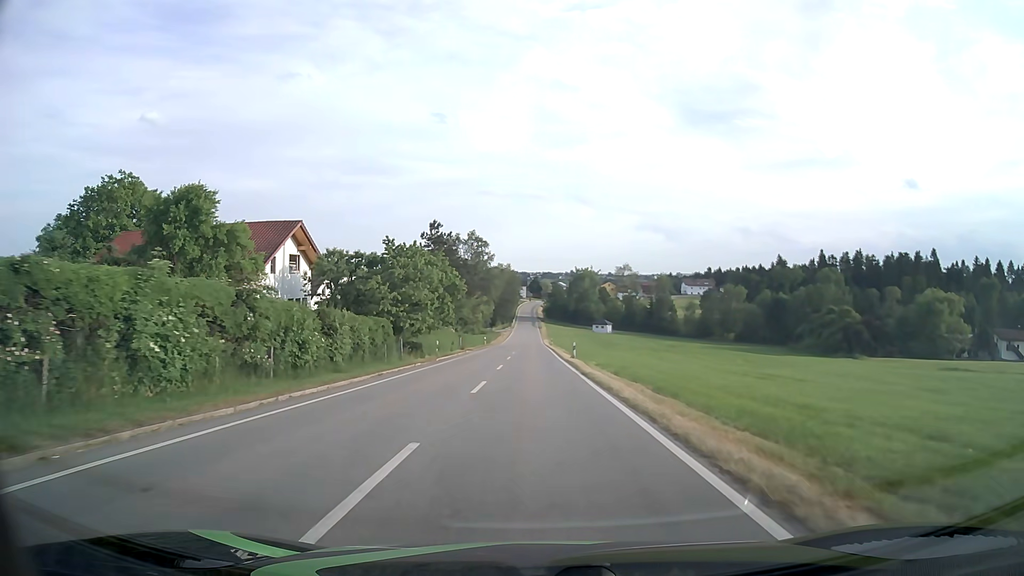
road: tertiary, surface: asphalt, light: Day
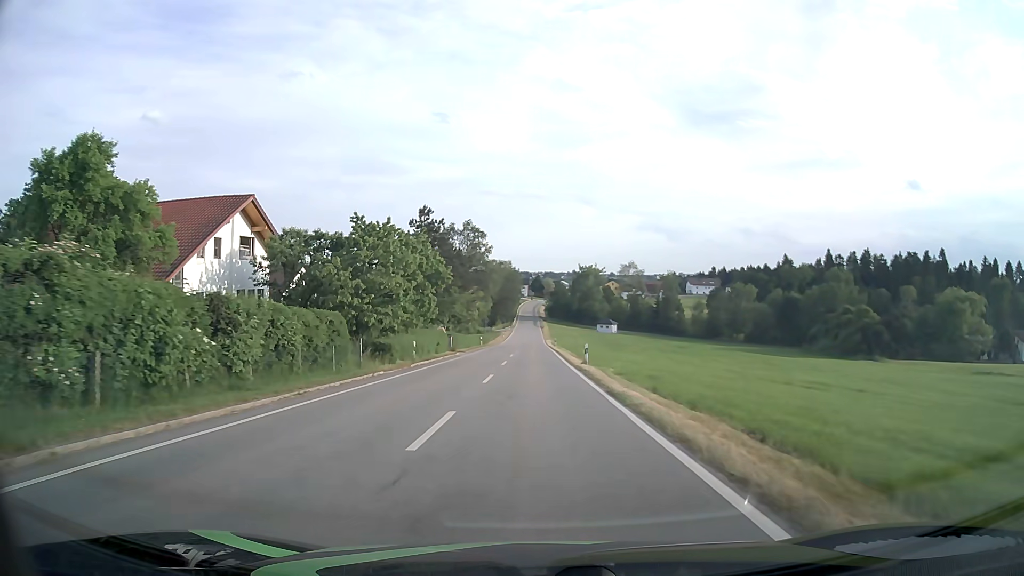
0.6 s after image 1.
(0.0, +8.3) m; 0°
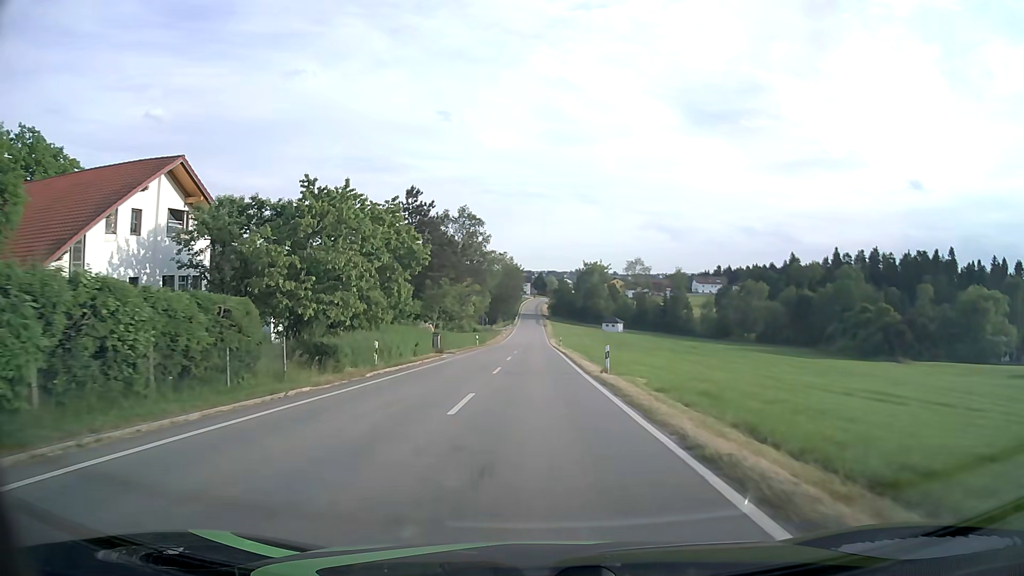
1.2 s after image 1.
(0.0, +8.3) m; 0°
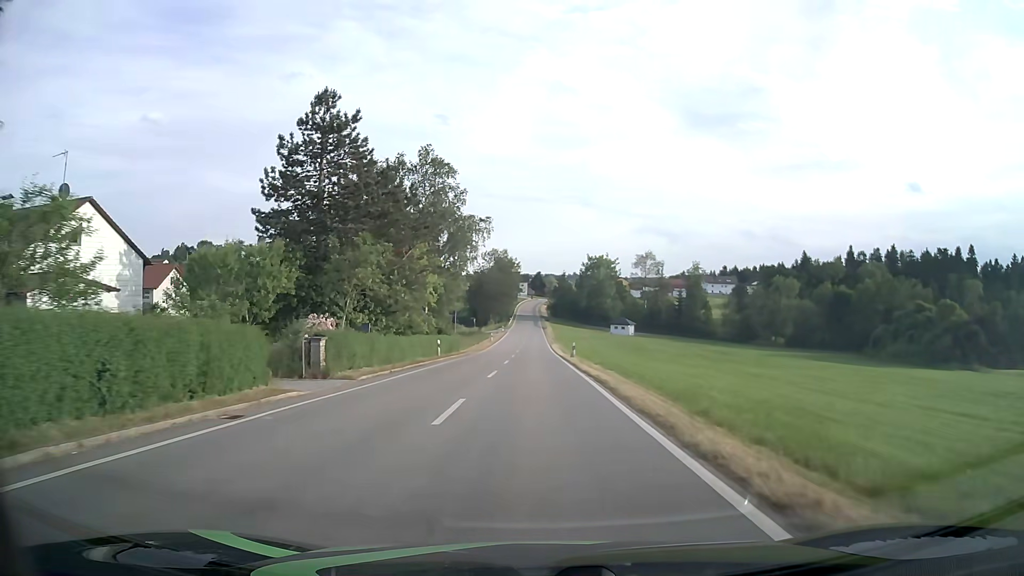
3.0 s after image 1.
(0.0, +25.2) m; 0°
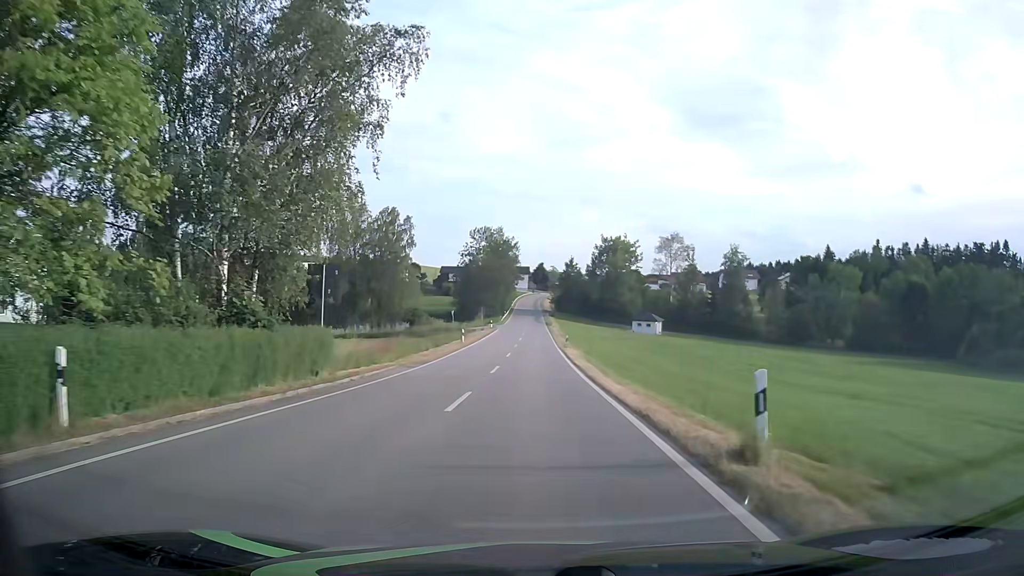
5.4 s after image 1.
(+0.1, +34.1) m; 0°
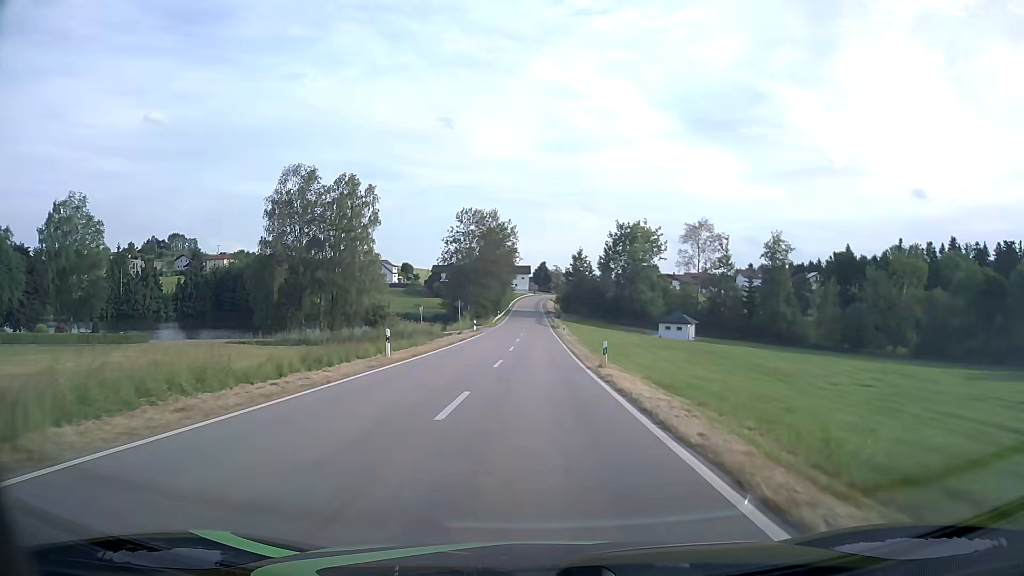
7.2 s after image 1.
(-0.1, +25.7) m; 0°
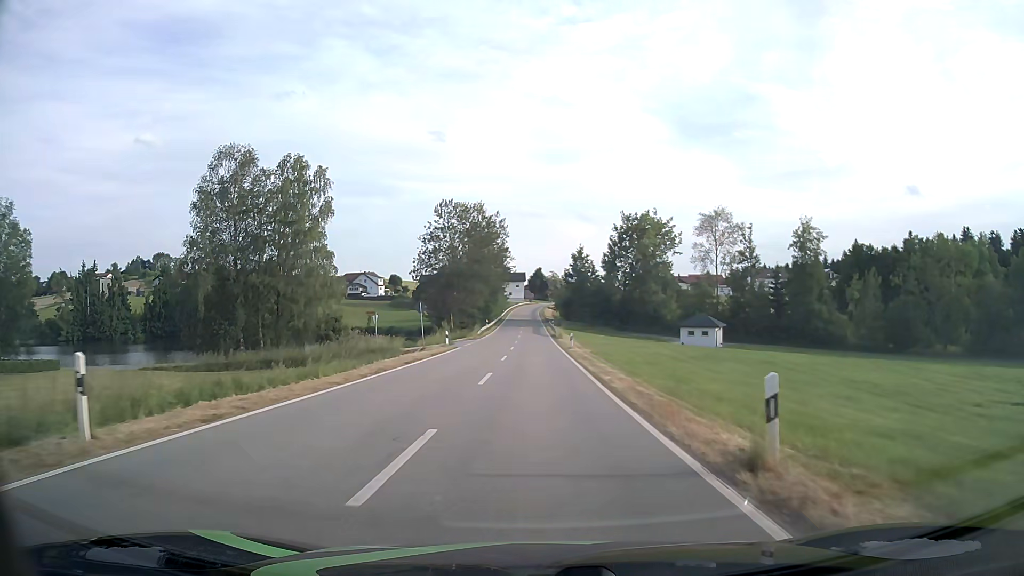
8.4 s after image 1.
(+0.1, +16.9) m; +1°
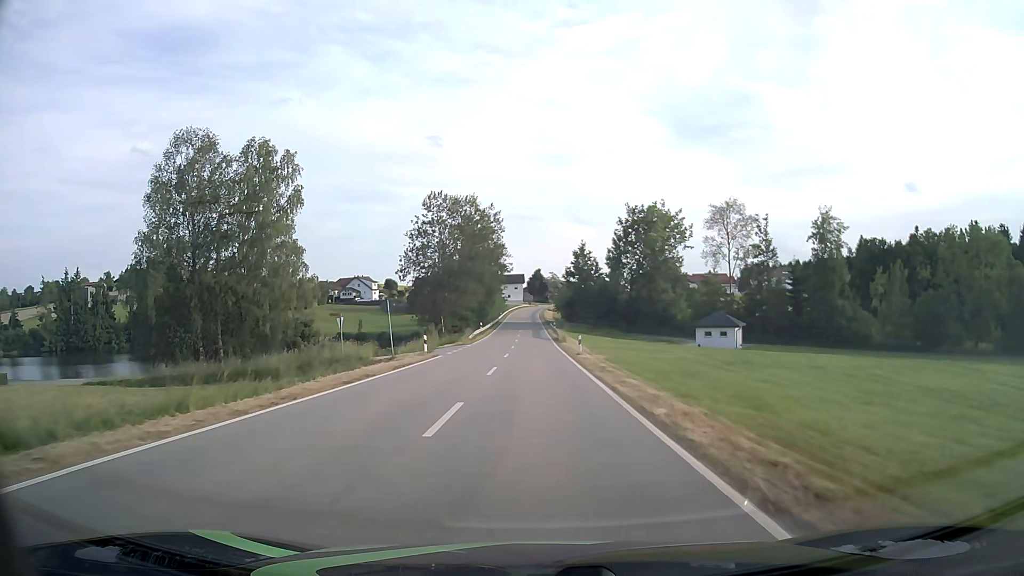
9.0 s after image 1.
(0.0, +8.4) m; 0°
(0, +10) (0, +20) (0, +30) (0, +40) (0, +50) (0, +60) (0, +70) (0, +80) (-1, +90) (-1, +100) m
